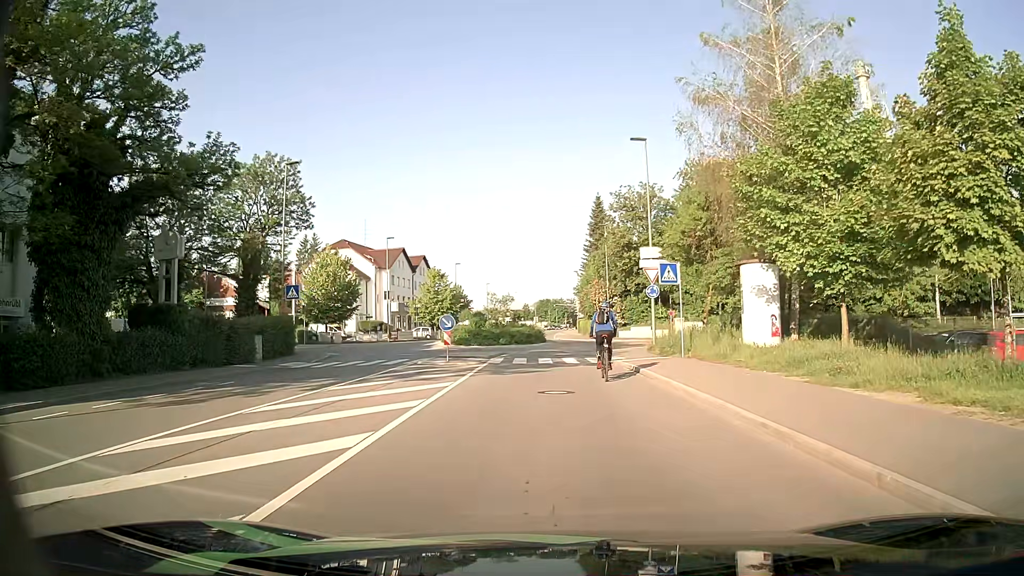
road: tertiary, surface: asphalt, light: Day
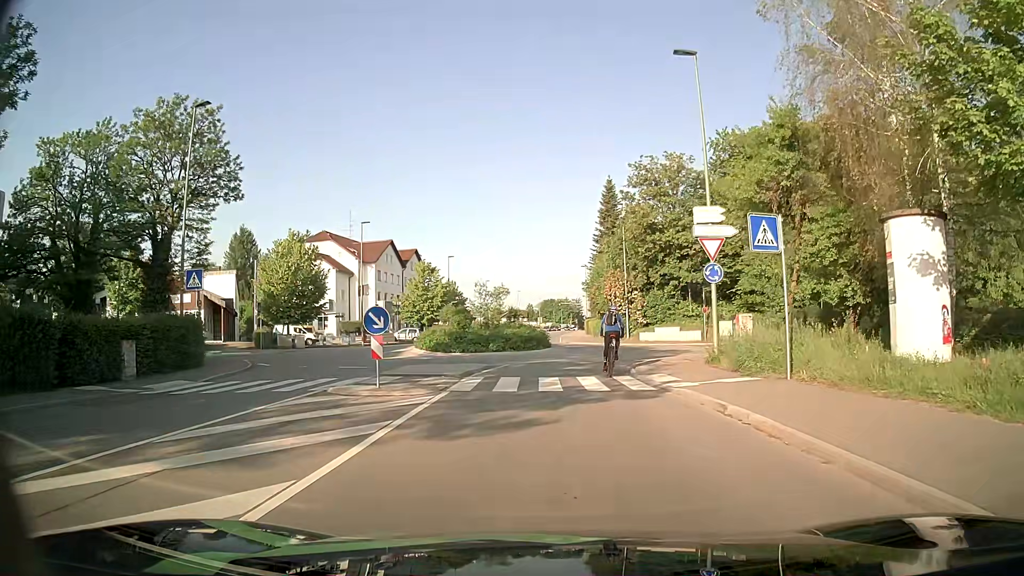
(-0.1, +11.0) m; 0°
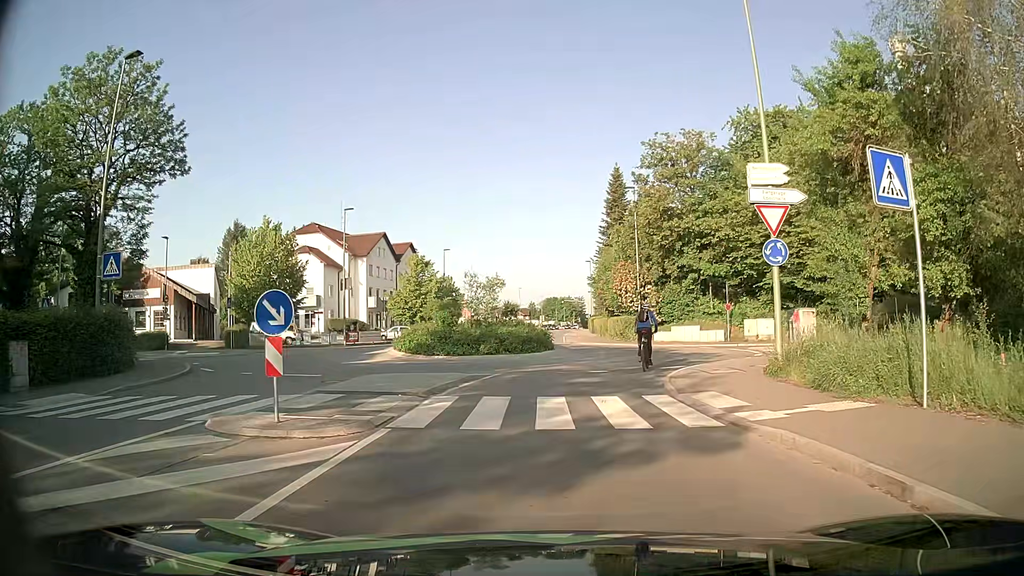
(0.0, +5.6) m; -1°
(0, +10) (+1, +20) (+5, +29) (+5, +39) (+1, +48) (-1, +58) (0, +68) (0, +78) (+1, +88) (+2, +98) m
